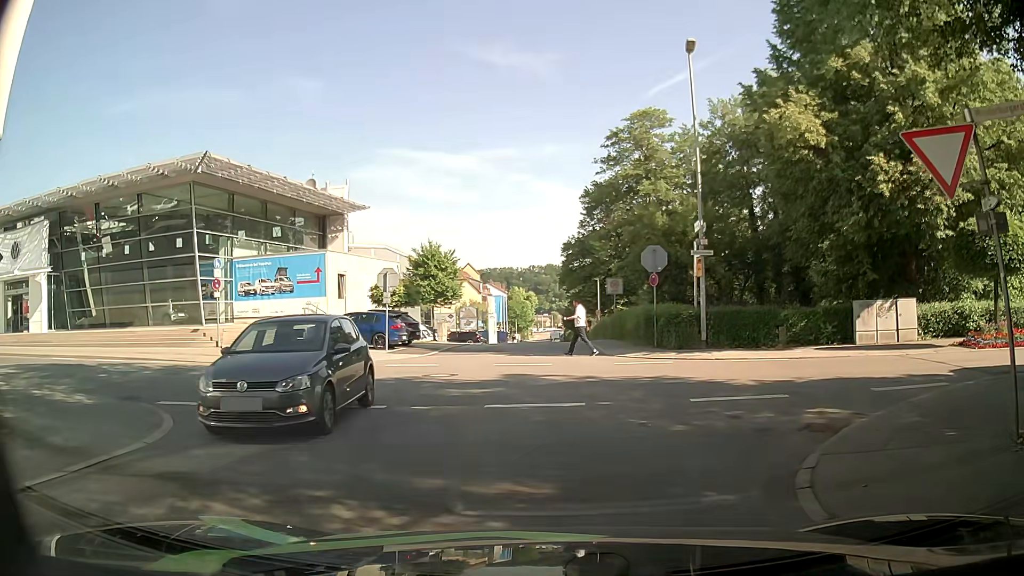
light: Day
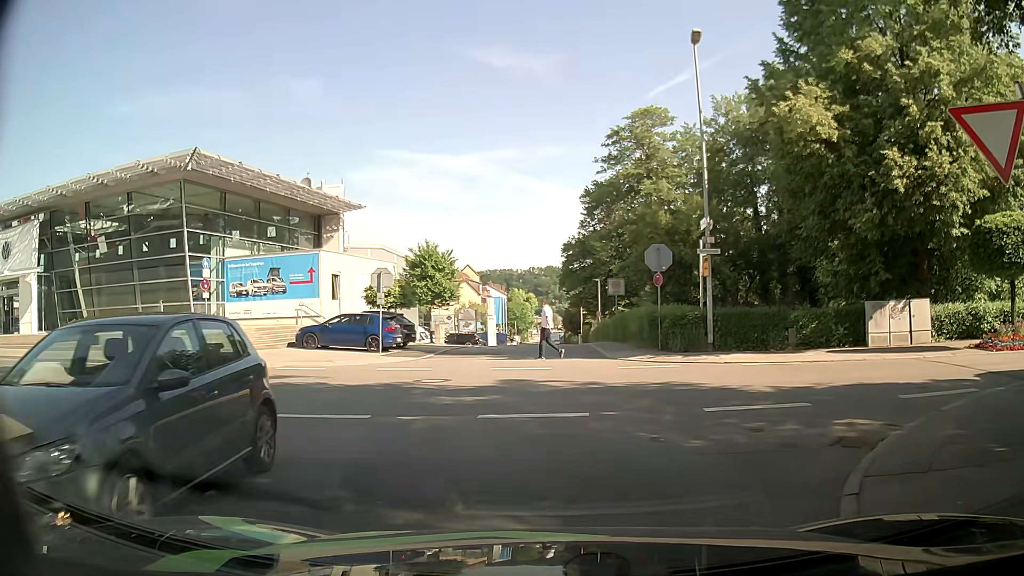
(0.0, +0.9) m; +2°
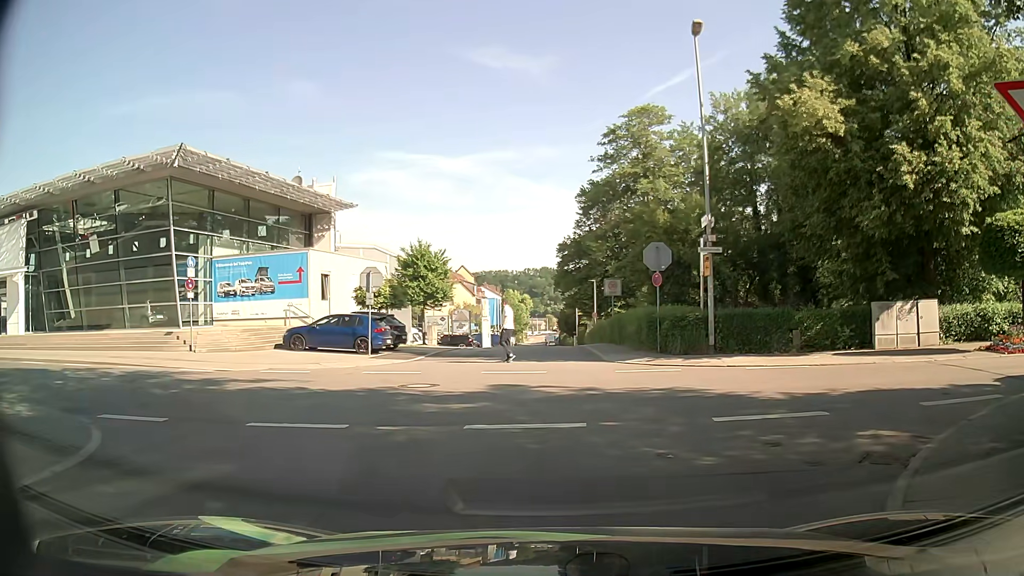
(0.0, +0.8) m; -1°
